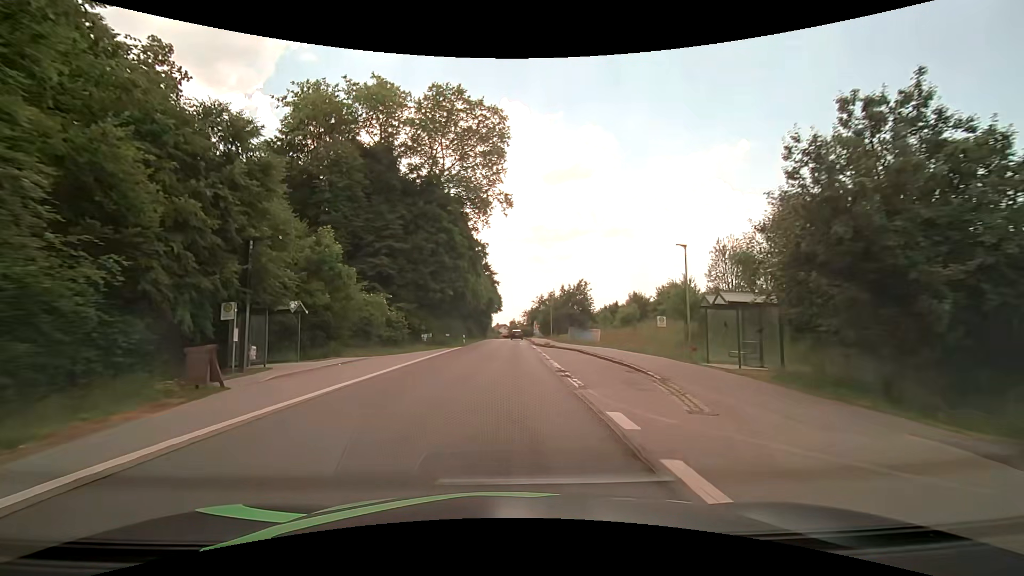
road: secondary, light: Day
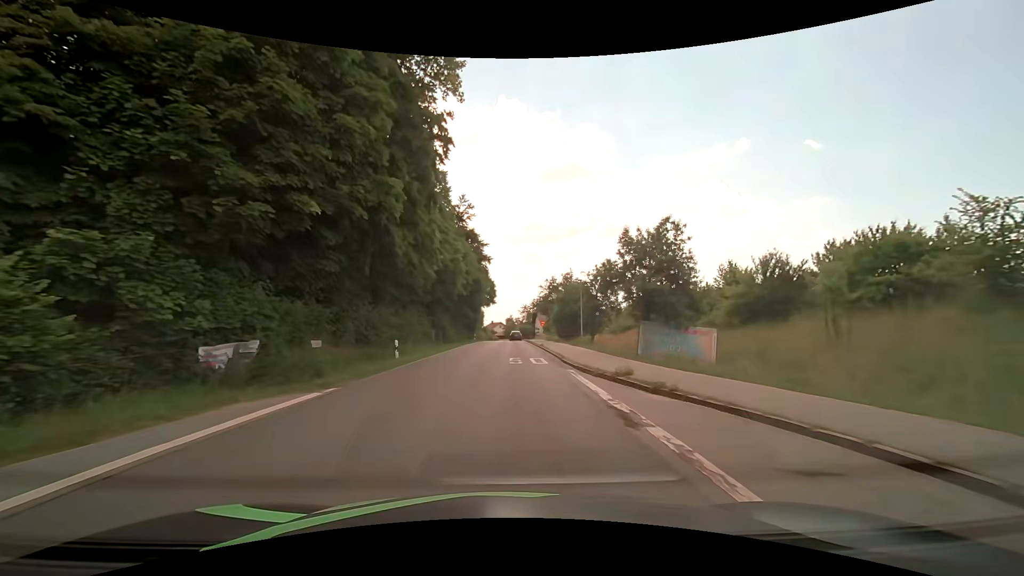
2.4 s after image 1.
(+0.2, +30.5) m; +1°
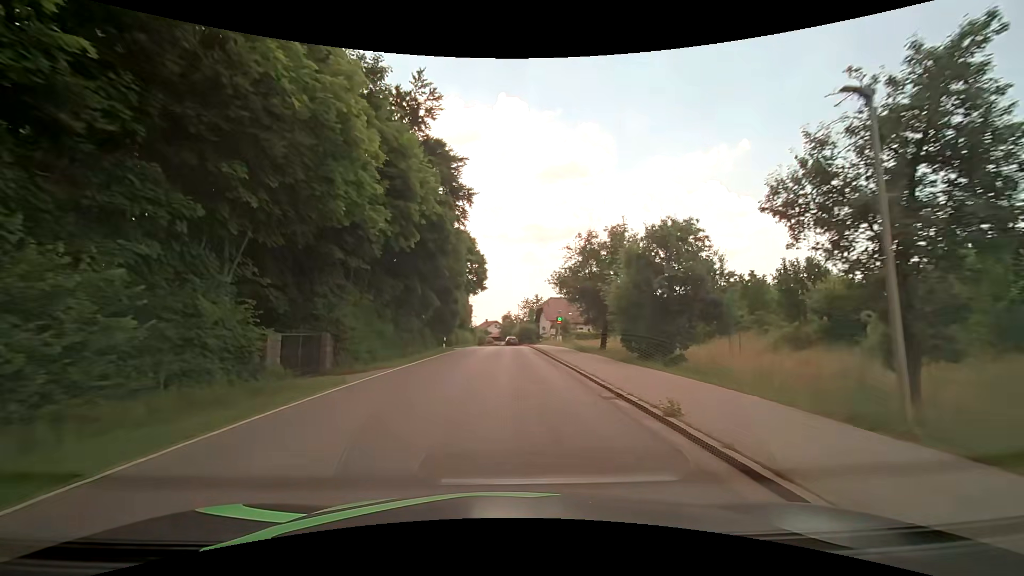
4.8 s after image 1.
(+0.2, +30.6) m; 0°
(0, +10) (0, +20) (0, +30) (0, +40) (0, +50) (0, +60) (0, +70) (0, +80) (-1, +90) (-2, +100) m
